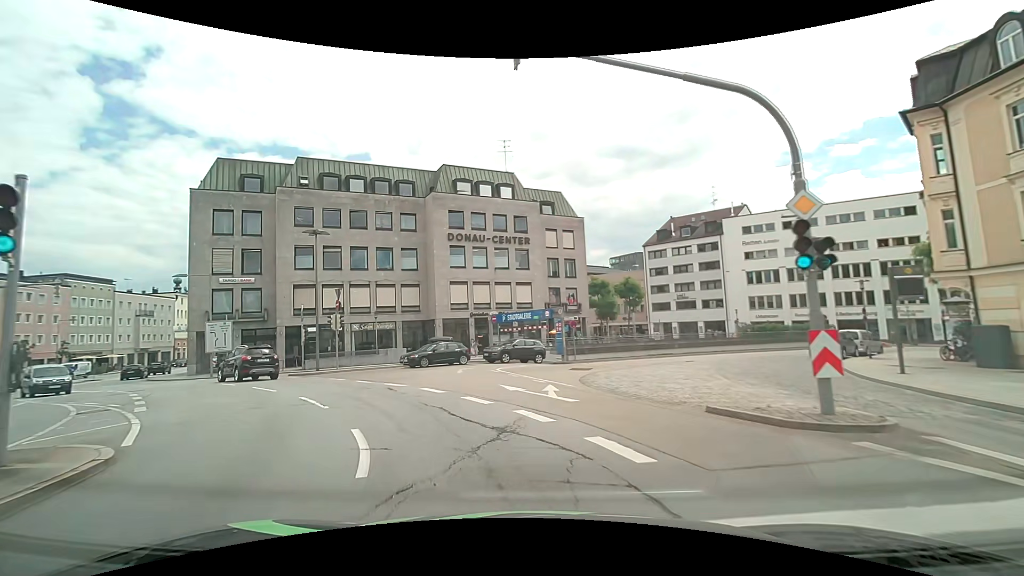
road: primary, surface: asphalt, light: Day
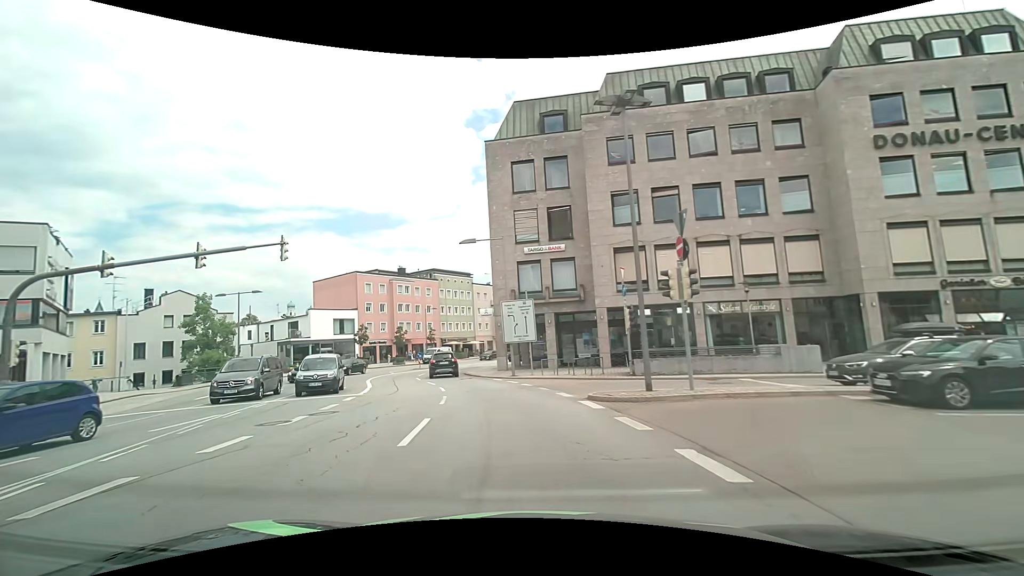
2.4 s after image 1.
(-5.1, +16.1) m; -38°
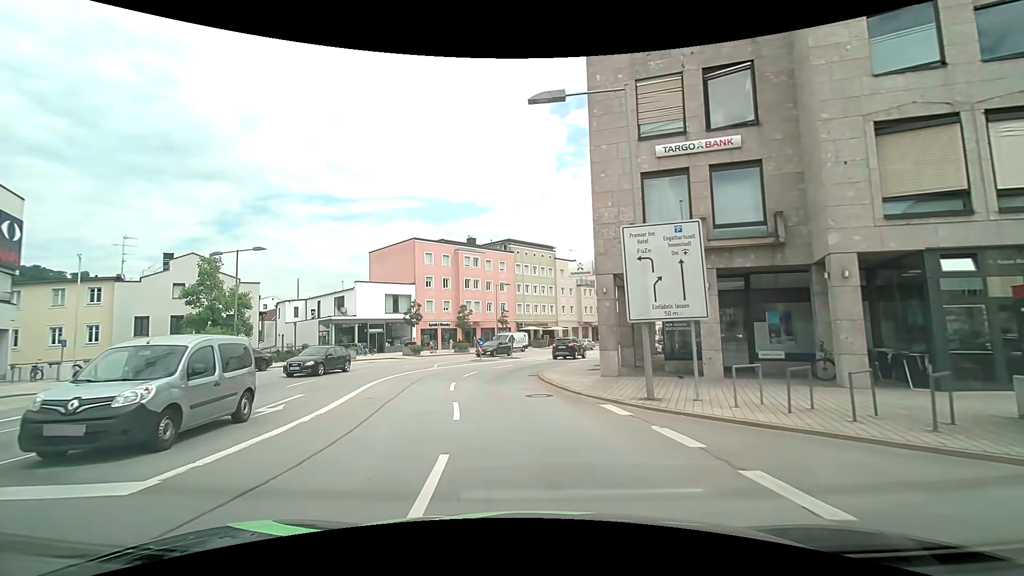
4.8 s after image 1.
(-1.7, +15.4) m; -11°
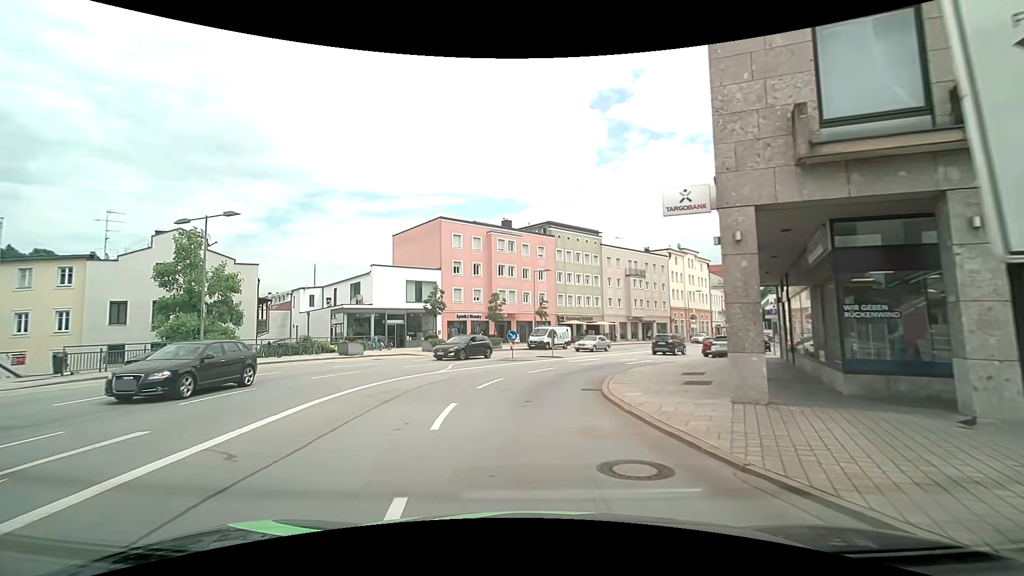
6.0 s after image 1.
(-0.2, +8.3) m; -3°
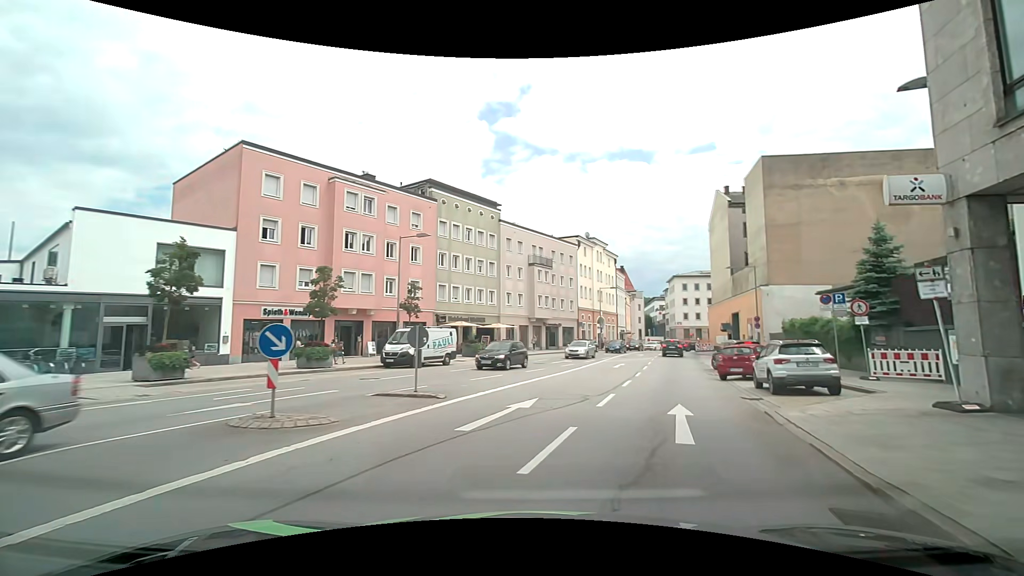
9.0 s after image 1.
(+0.5, +19.4) m; +12°
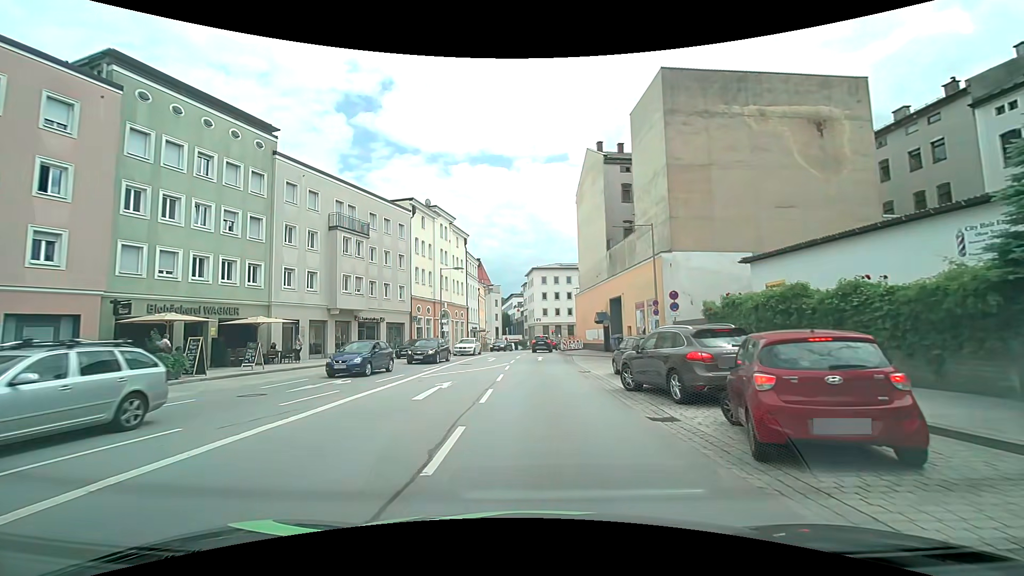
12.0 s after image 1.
(+3.9, +17.3) m; +17°
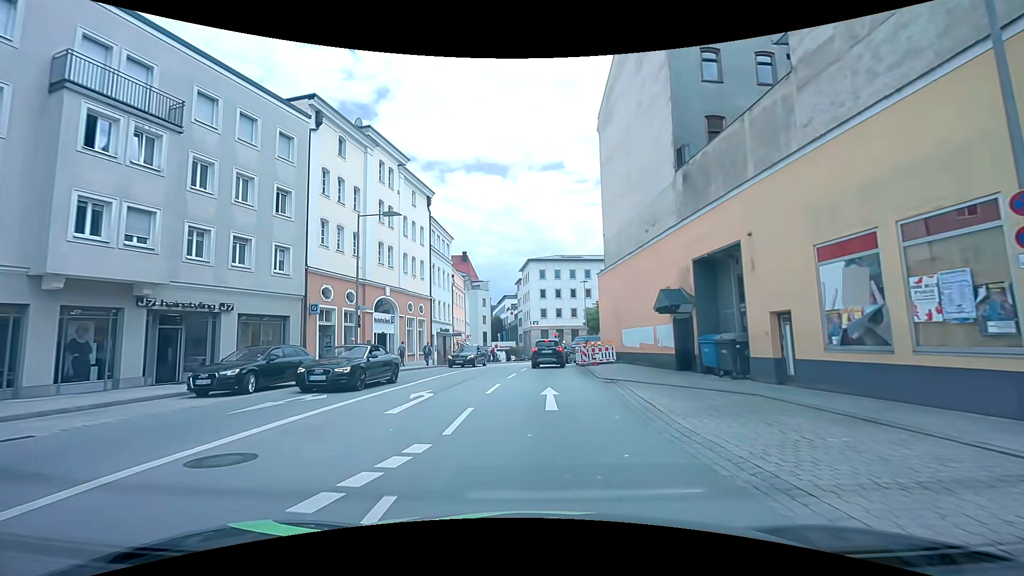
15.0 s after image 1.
(-0.3, +22.0) m; 0°
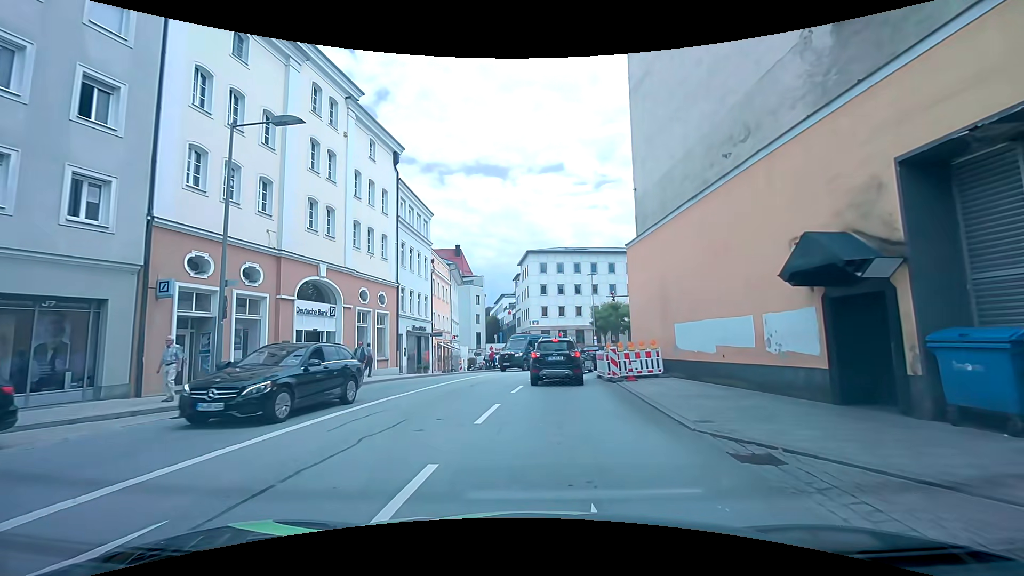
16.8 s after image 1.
(0.0, +10.6) m; 0°
